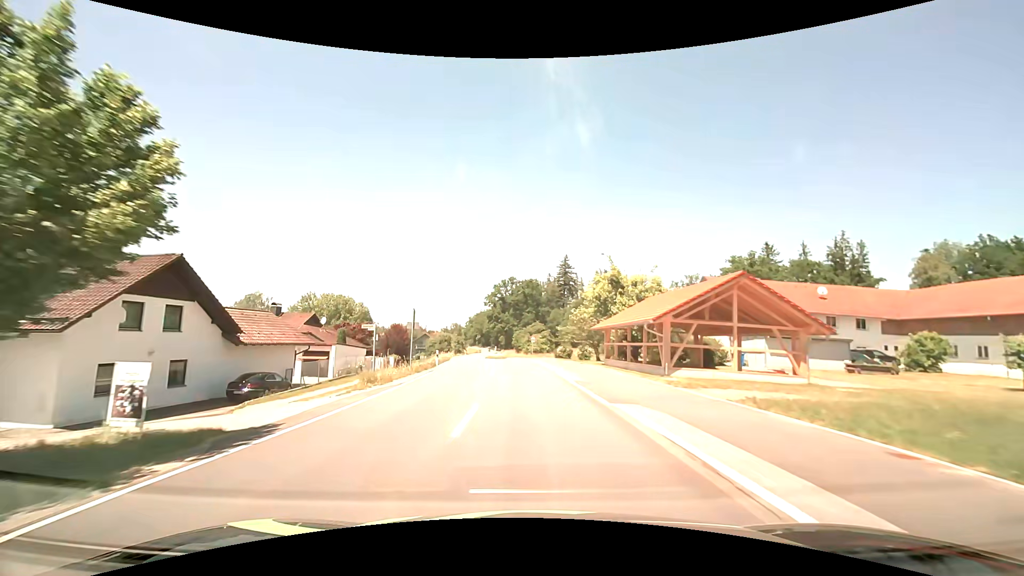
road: tertiary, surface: asphalt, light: Day
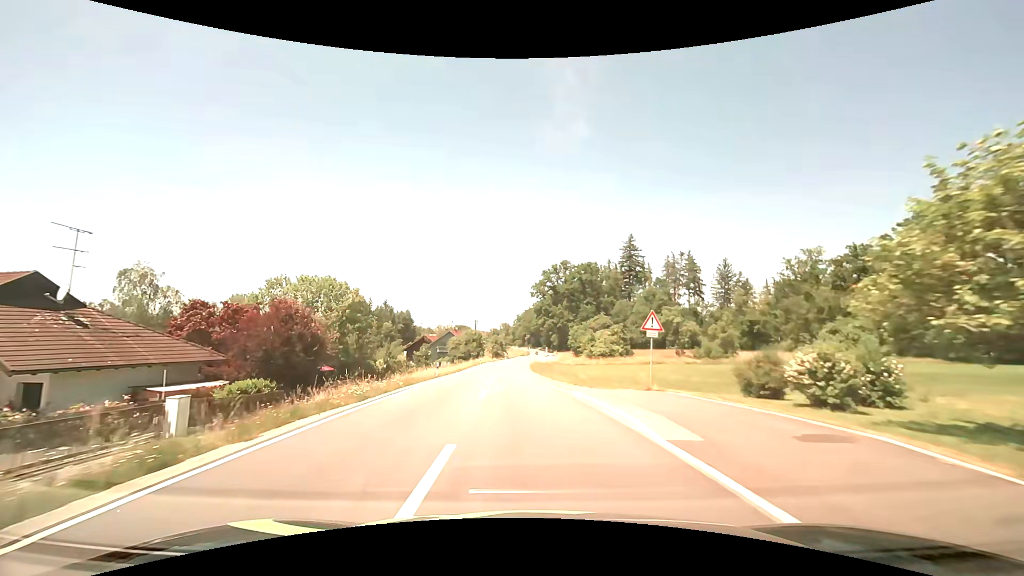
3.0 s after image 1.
(-2.0, +40.6) m; -6°
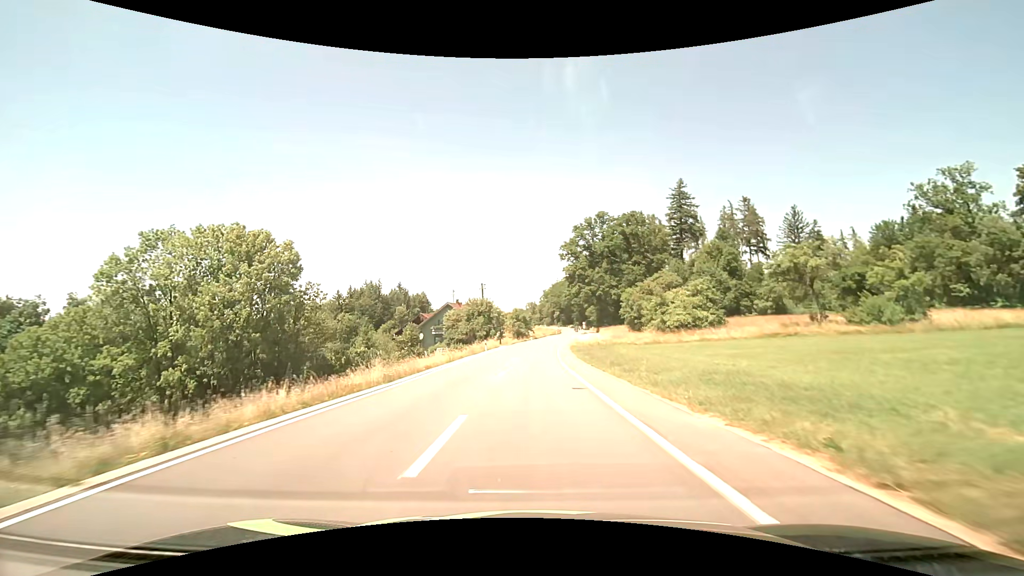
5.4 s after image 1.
(-1.1, +34.0) m; -3°
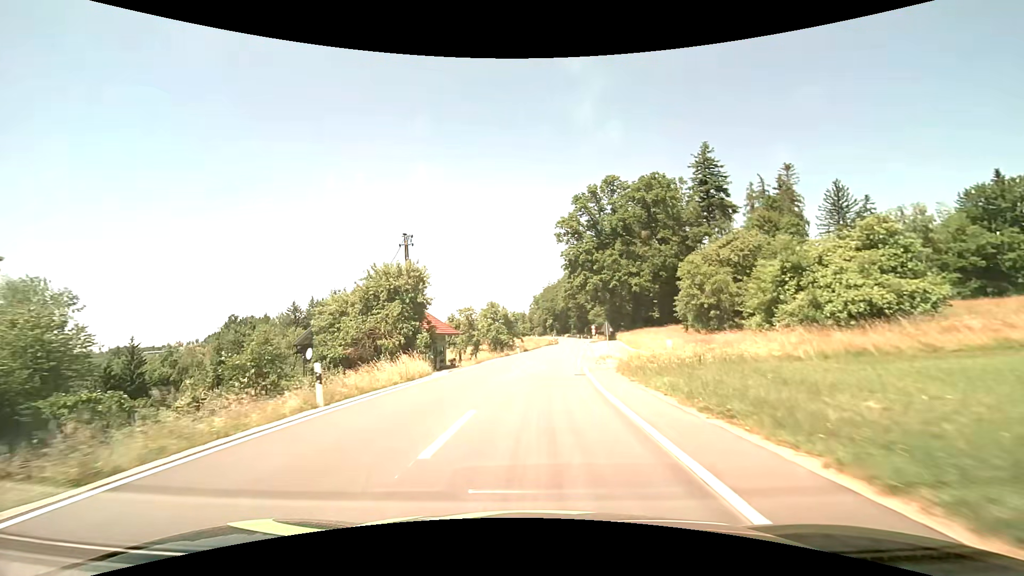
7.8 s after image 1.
(+0.2, +35.3) m; +1°
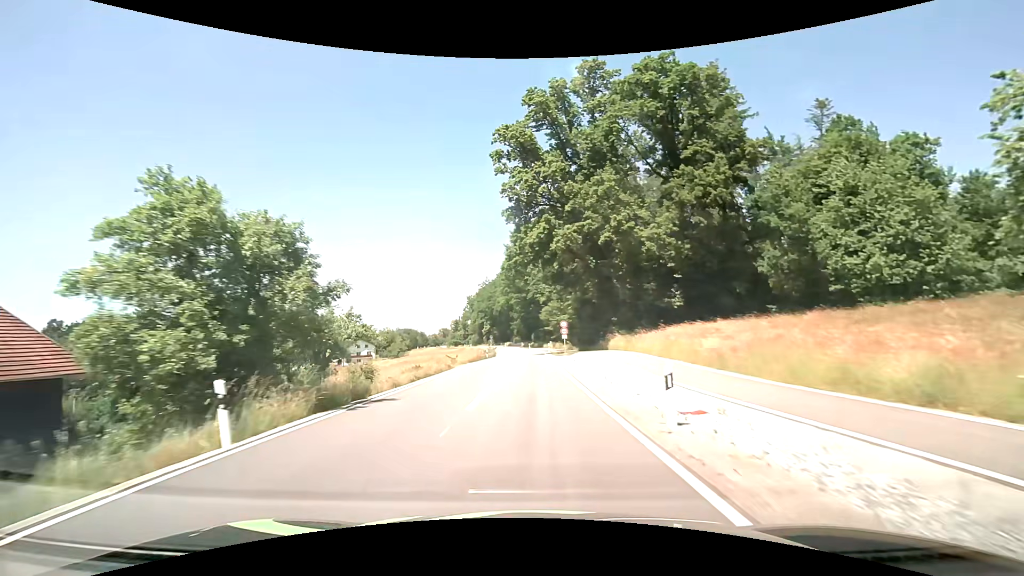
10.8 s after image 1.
(+2.2, +43.3) m; +7°
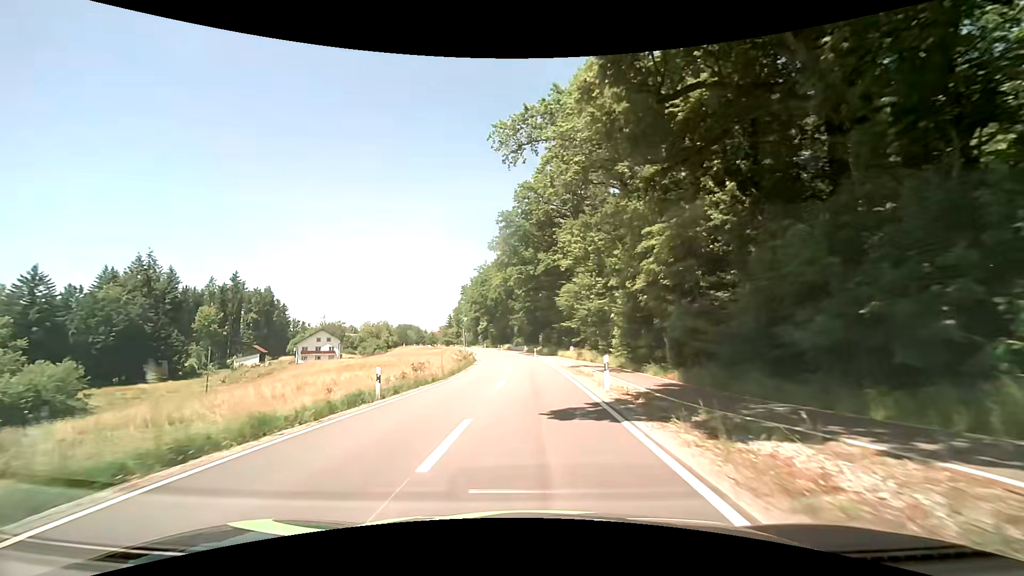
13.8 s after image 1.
(-0.1, +40.9) m; -1°
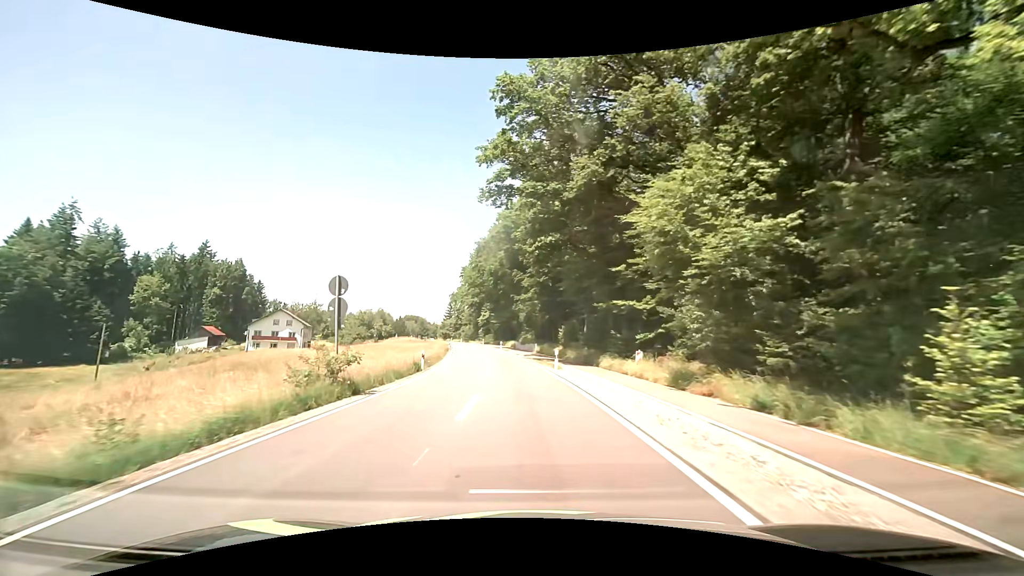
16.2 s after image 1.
(-0.2, +32.5) m; -1°
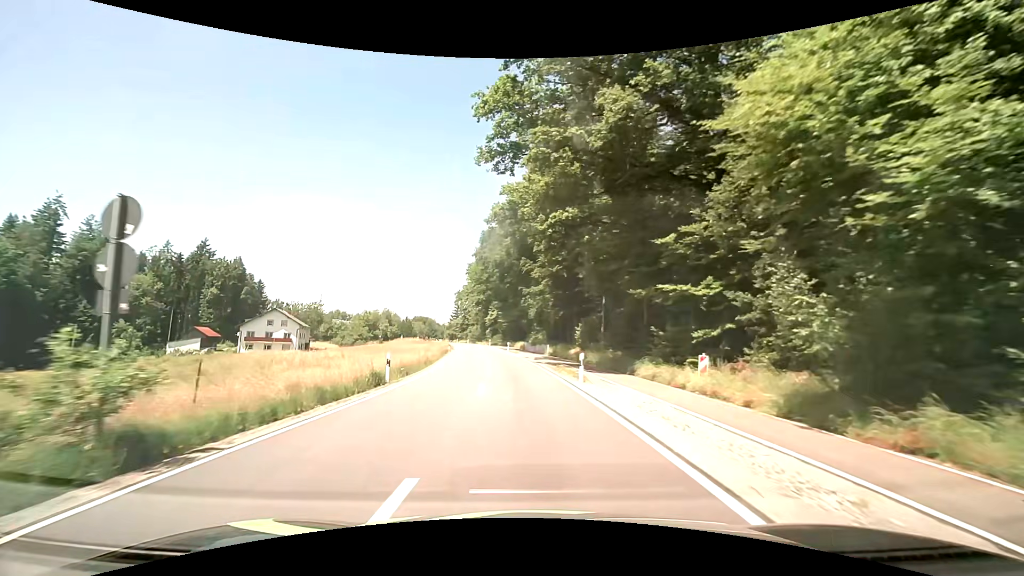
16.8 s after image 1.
(-0.2, +8.2) m; -2°
(0, +10) (0, +20) (-1, +30) (-2, +40) (-3, +50) (-4, +60) (-6, +70) (-7, +80) (-9, +89) (-10, +99) m
